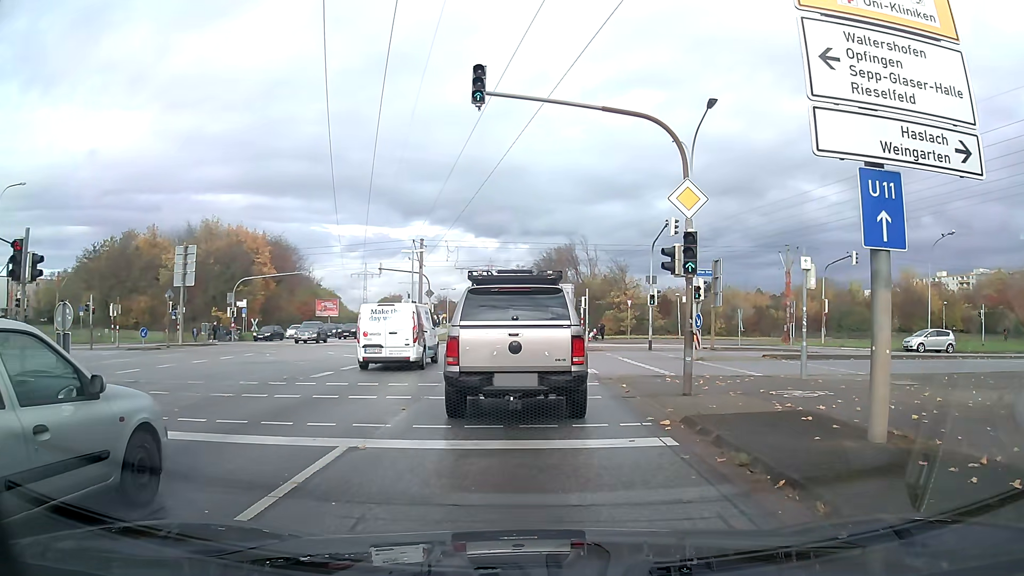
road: primary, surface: asphalt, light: Day
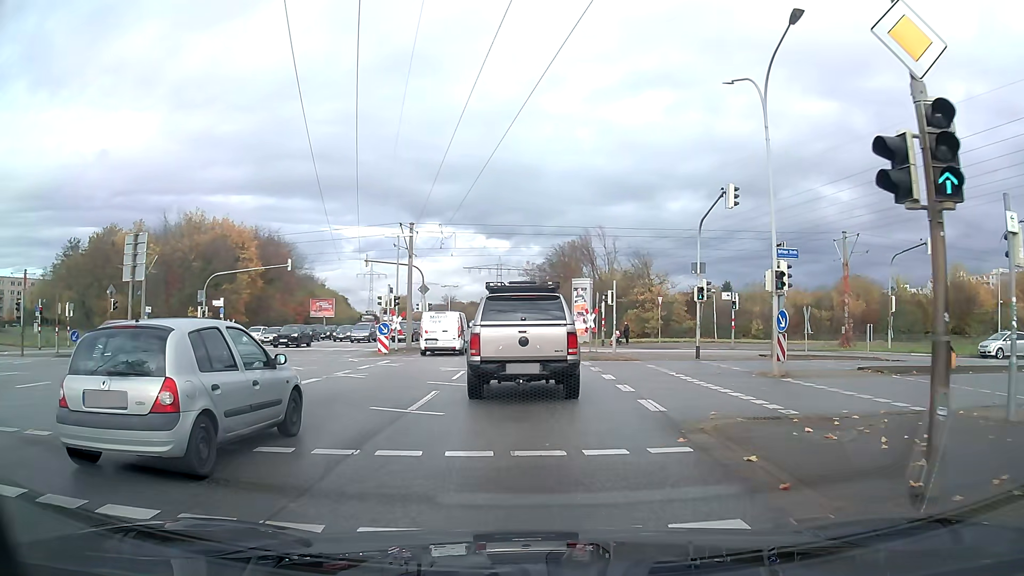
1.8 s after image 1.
(0.0, +8.2) m; -1°
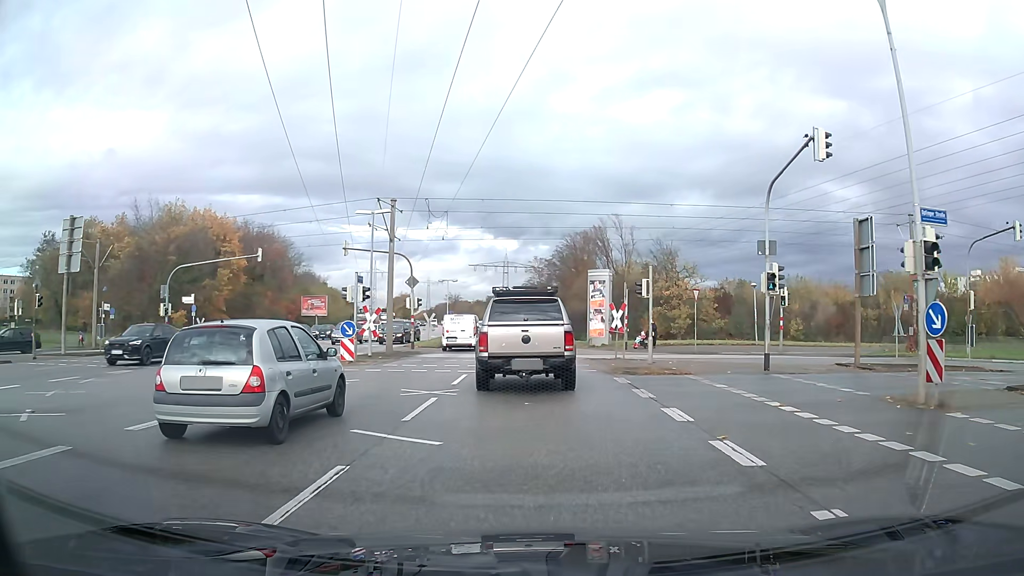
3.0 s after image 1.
(-0.1, +7.5) m; -1°
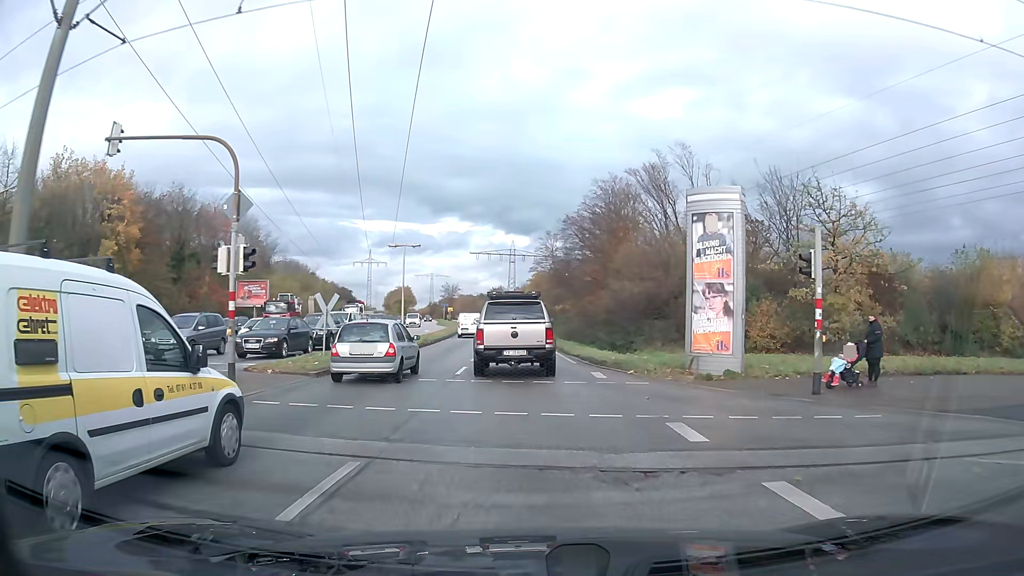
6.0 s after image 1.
(-0.1, +25.1) m; -1°
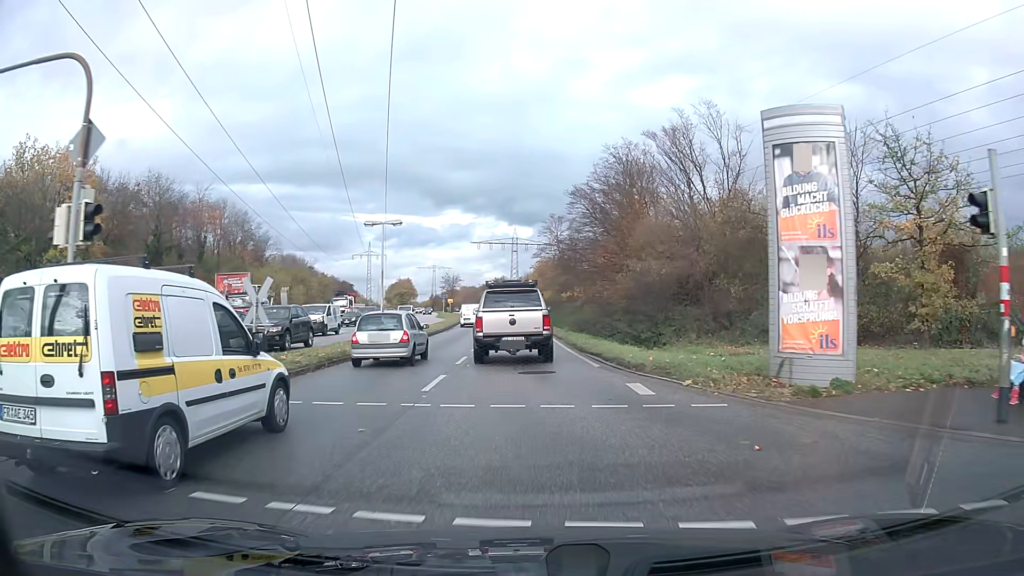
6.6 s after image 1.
(0.0, +5.9) m; 0°
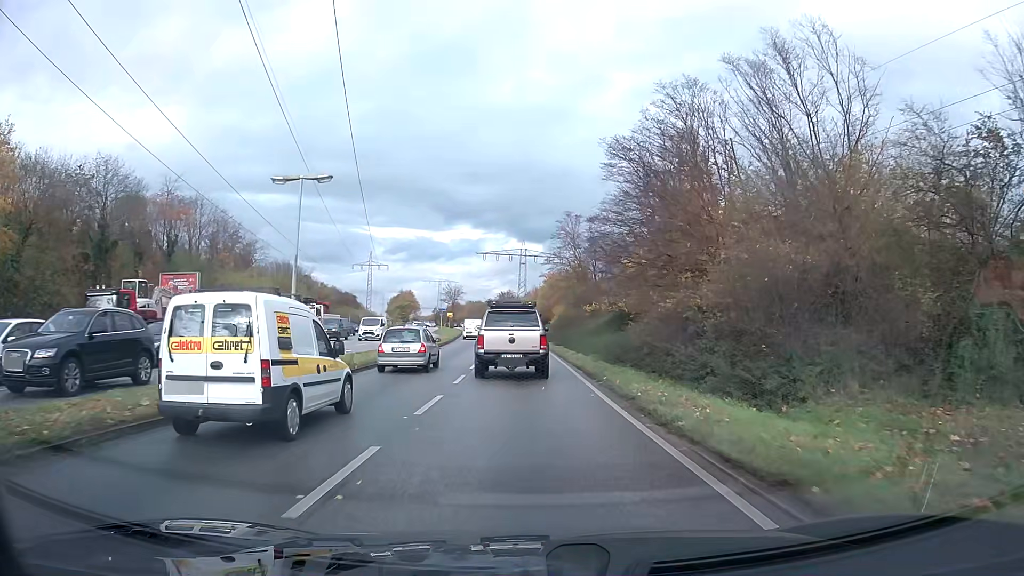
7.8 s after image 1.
(-0.1, +12.7) m; -1°
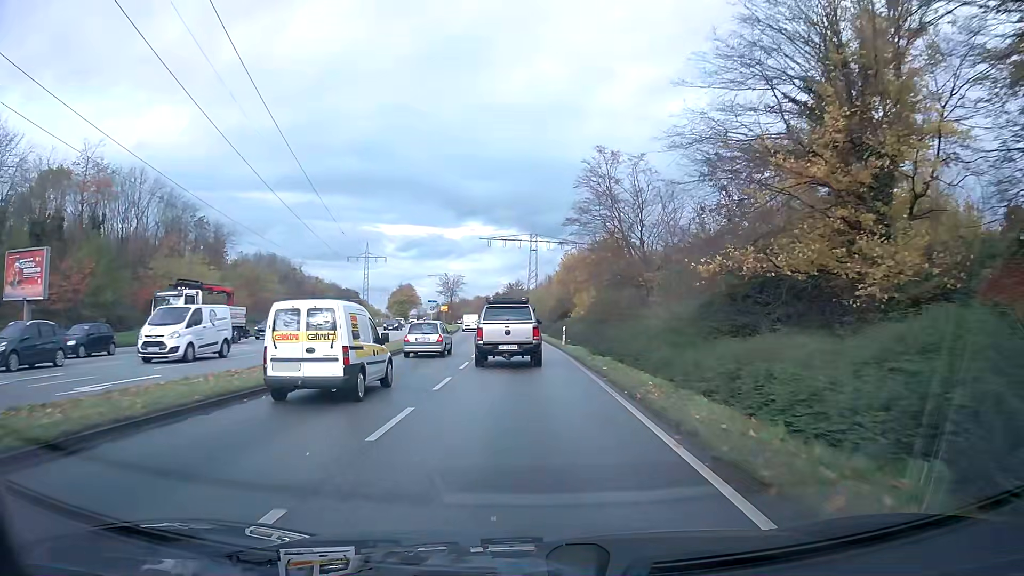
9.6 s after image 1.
(-0.1, +20.9) m; -1°
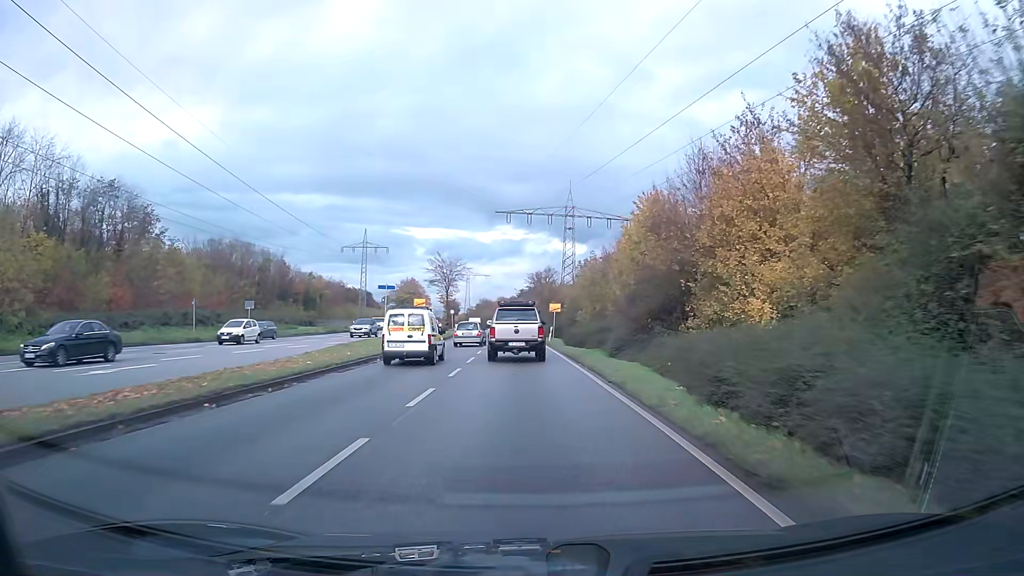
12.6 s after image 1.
(-0.9, +39.1) m; -3°
